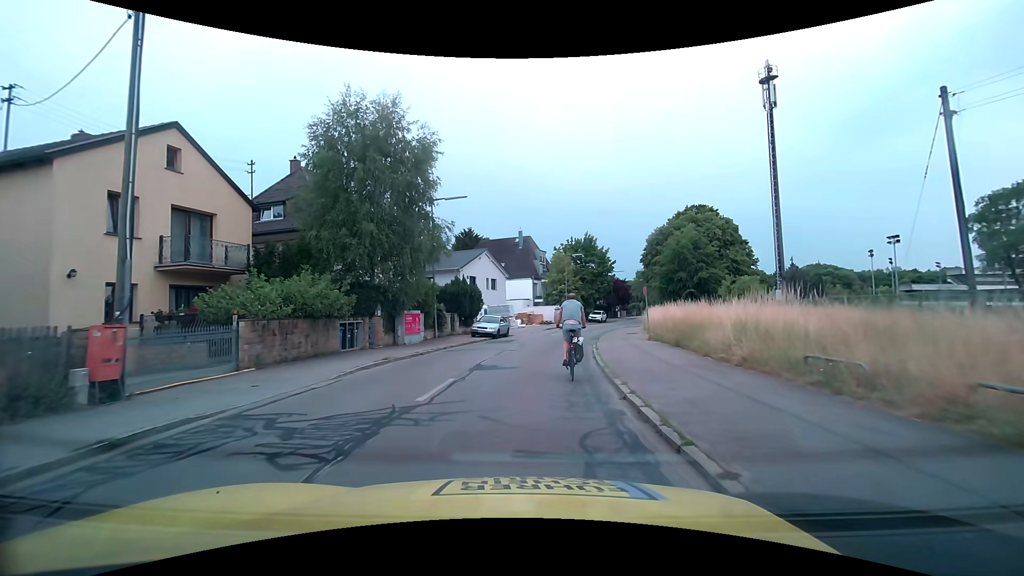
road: tertiary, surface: asphalt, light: Day
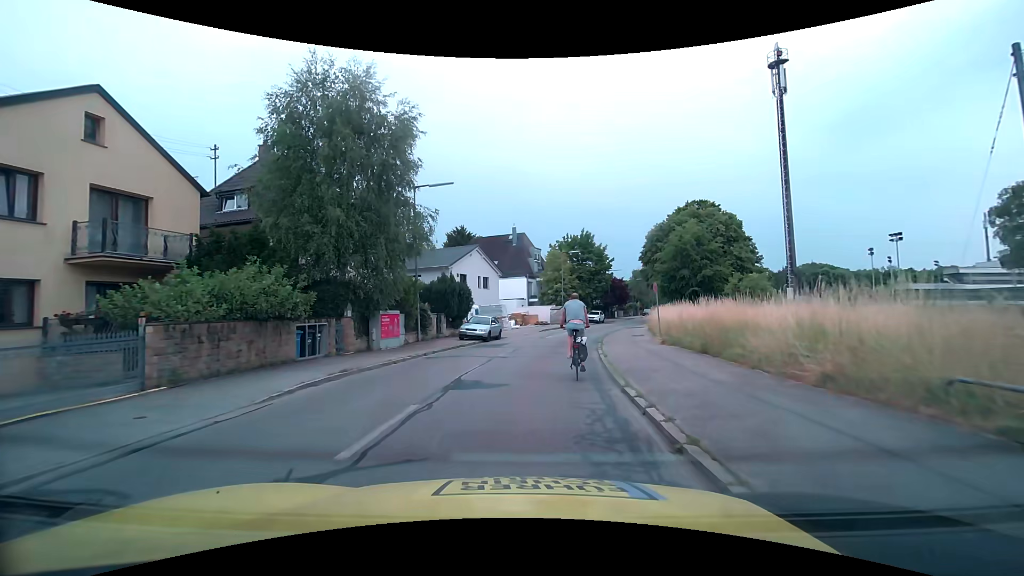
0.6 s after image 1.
(0.0, +3.2) m; 0°
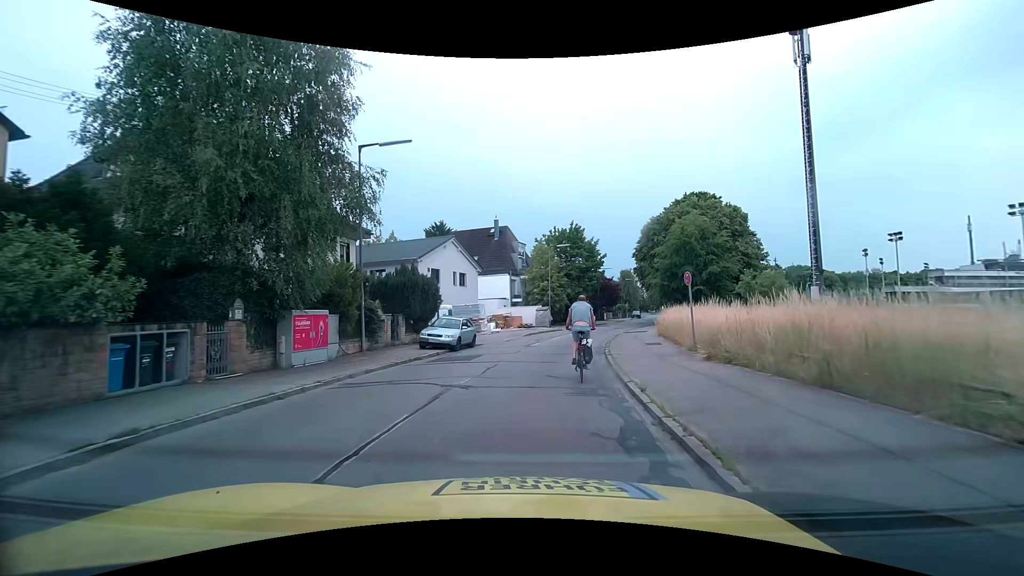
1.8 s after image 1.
(+0.1, +6.6) m; +1°
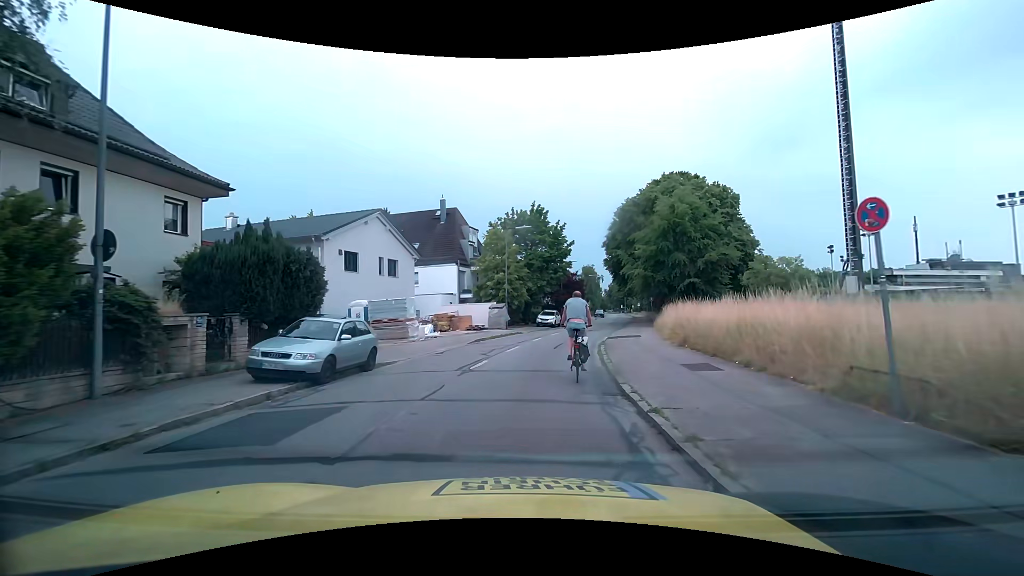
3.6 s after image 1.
(+0.6, +10.2) m; +6°
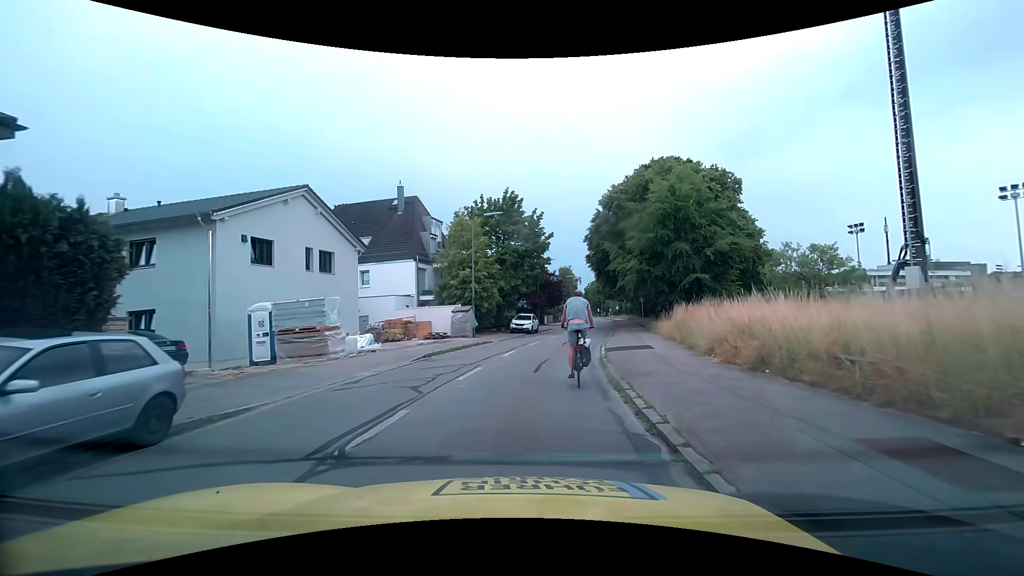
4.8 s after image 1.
(+0.2, +7.0) m; +3°
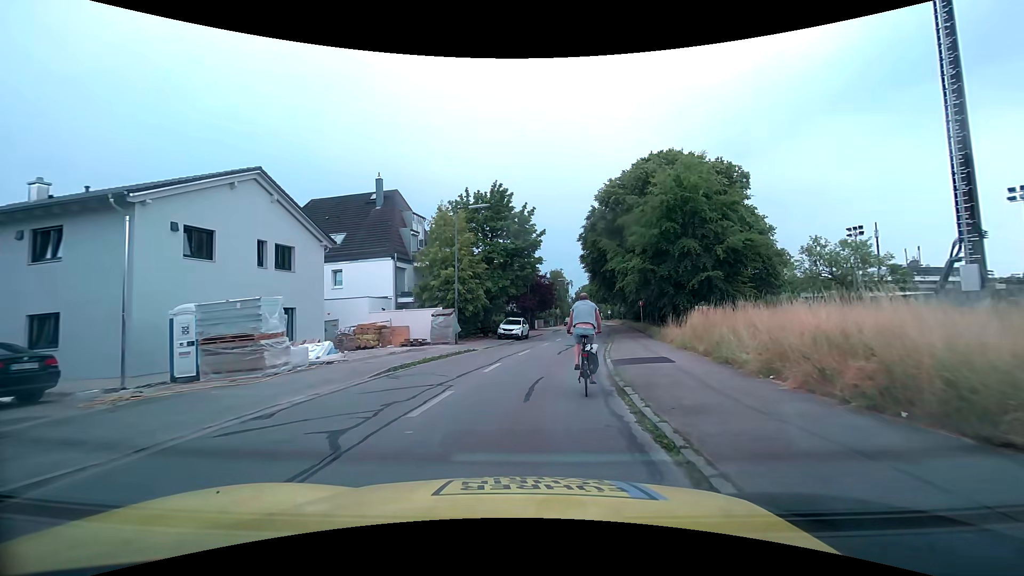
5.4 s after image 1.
(0.0, +3.6) m; +1°
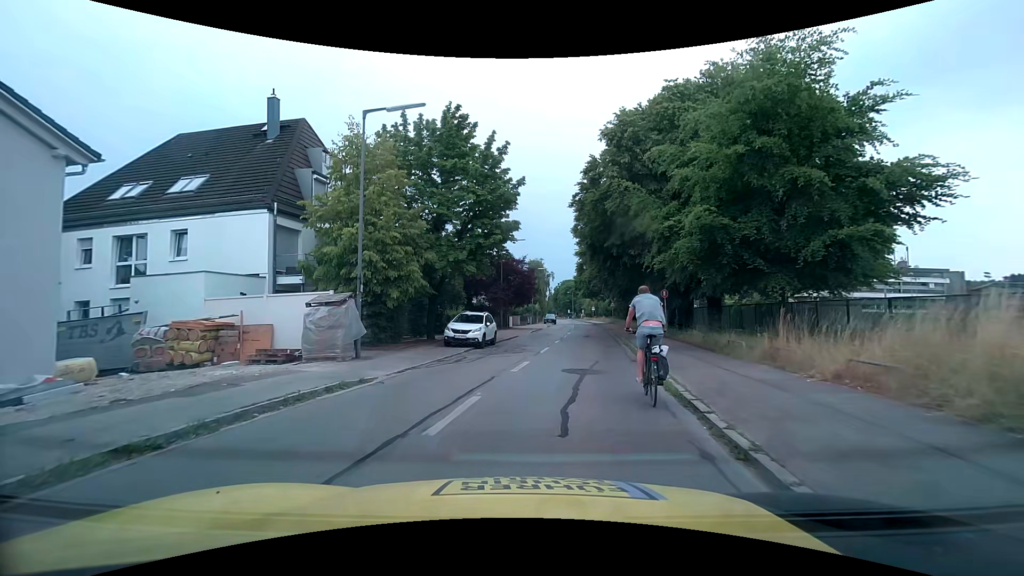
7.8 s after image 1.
(+0.4, +13.5) m; +3°
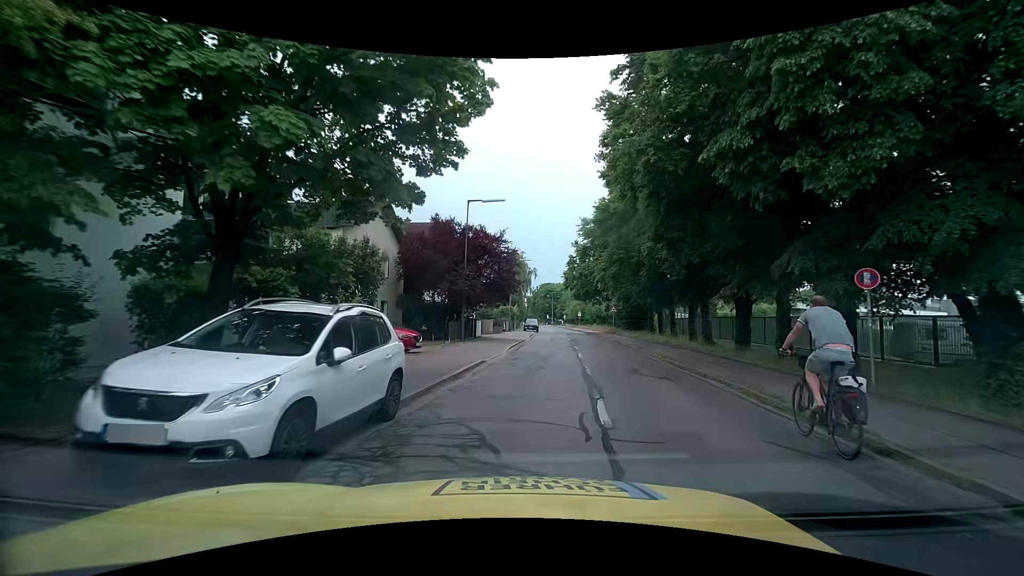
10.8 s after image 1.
(-0.3, +17.3) m; +1°
(0, +10) (+1, +20) (+2, +30) (+3, +40) (+5, +50) (+6, +60) (+7, +70) (+8, +80) (+8, +90) (+9, +100) m
